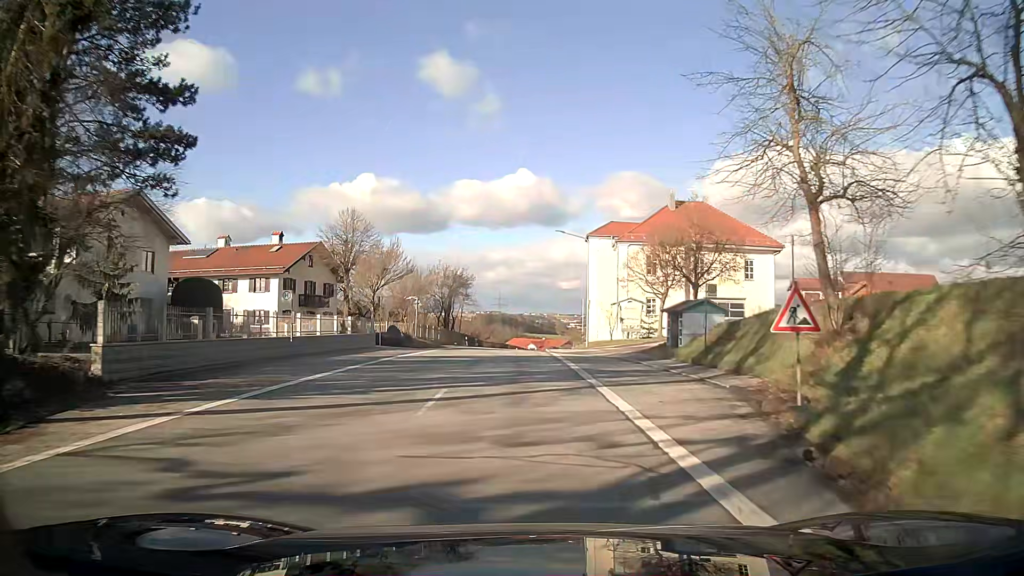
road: secondary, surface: asphalt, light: Day
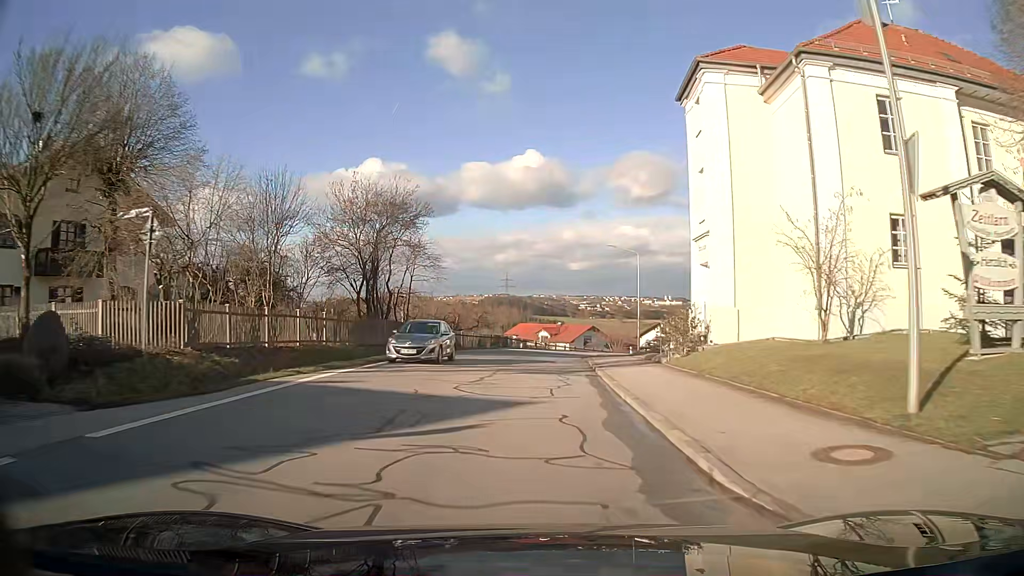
(-0.4, +38.0) m; 0°
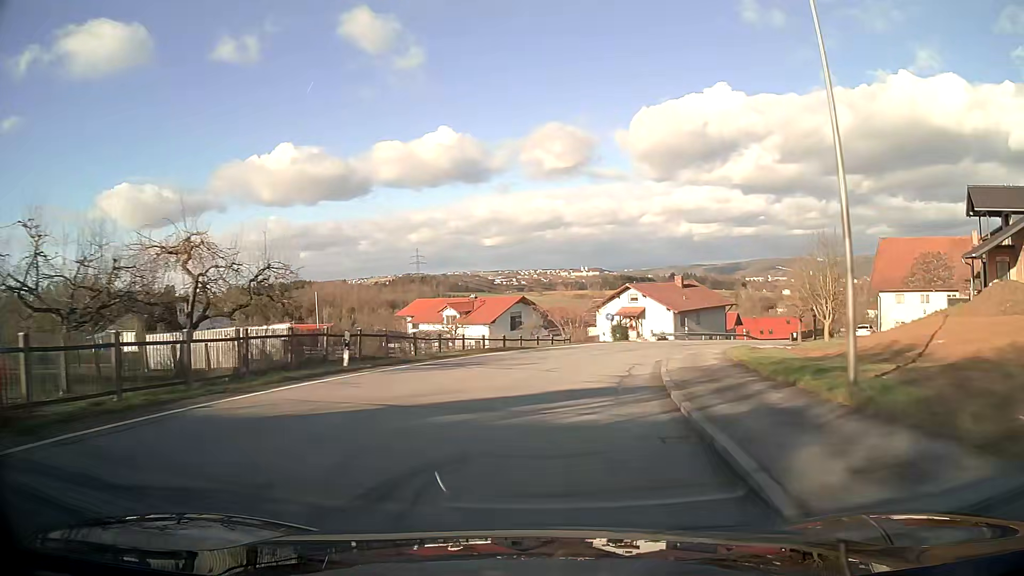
(+2.2, +38.7) m; +8°
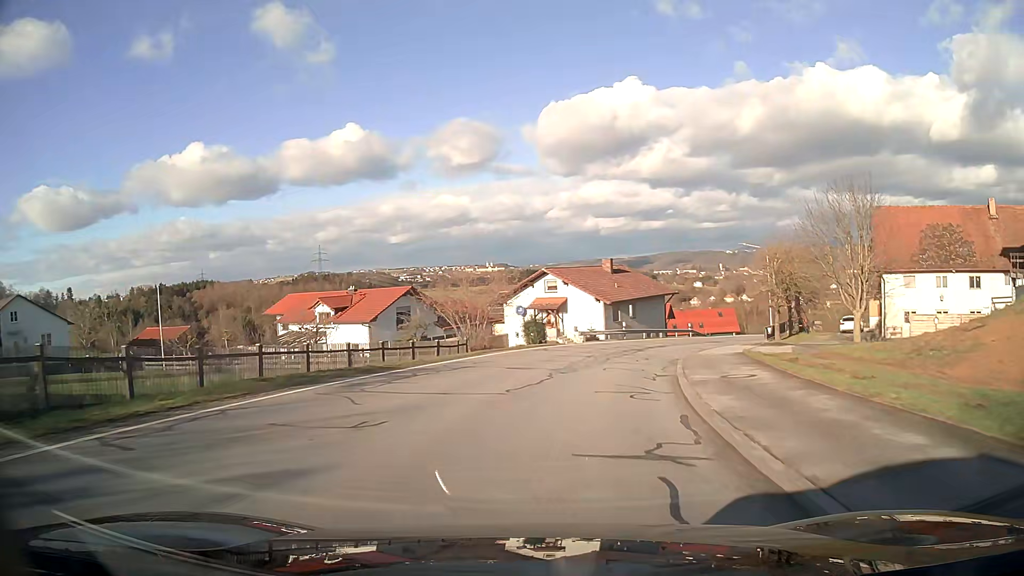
(+1.1, +15.6) m; +8°
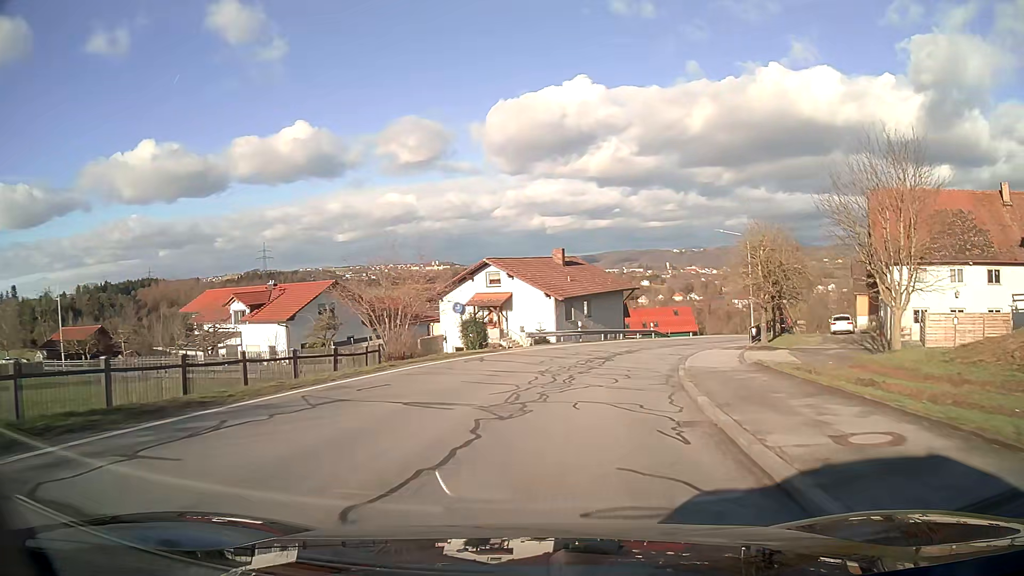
(+0.3, +7.8) m; +5°
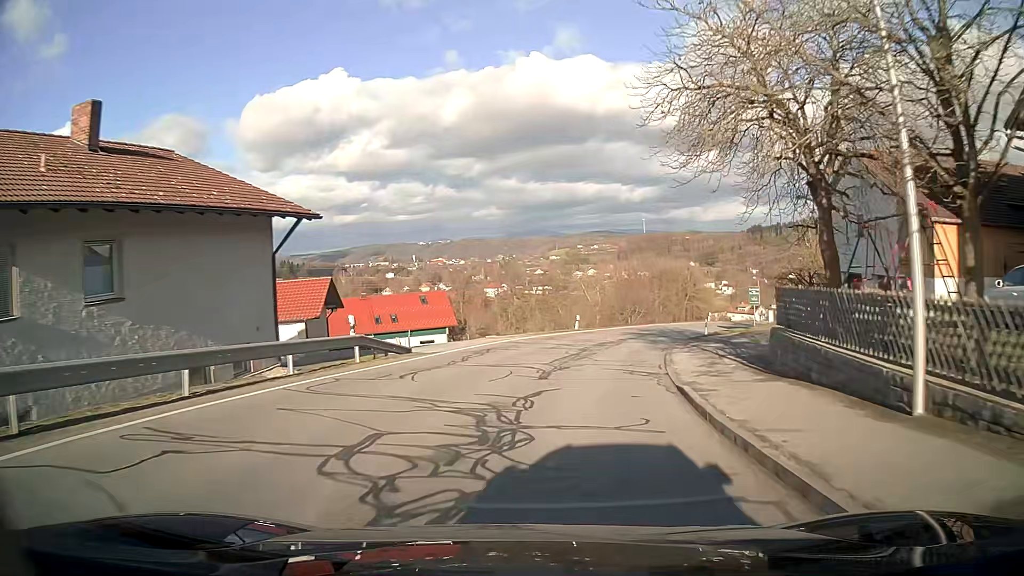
(+7.2, +37.6) m; +21°
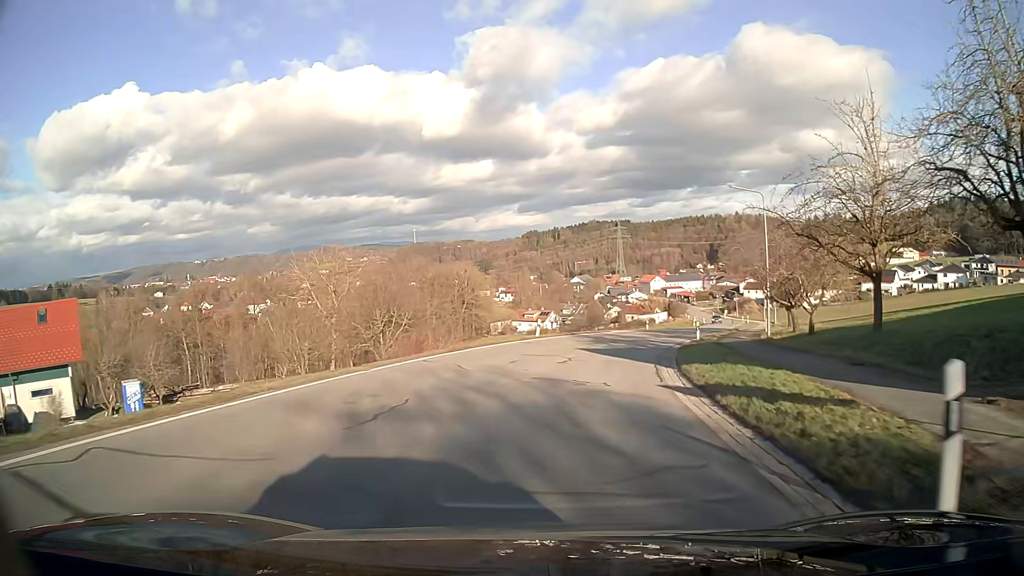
(+6.3, +37.4) m; +20°
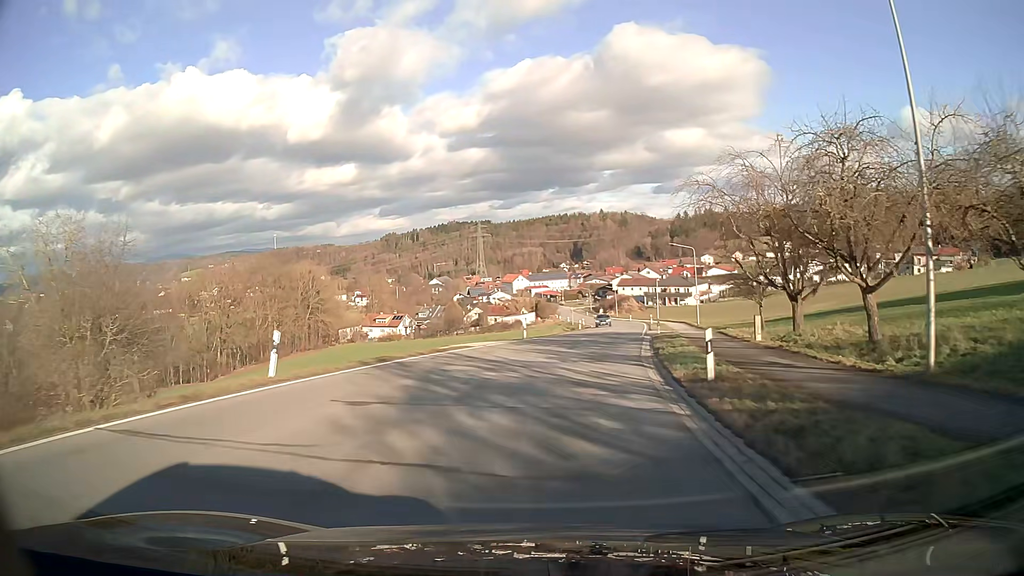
(+2.3, +22.6) m; +11°
(0, +10) (+1, +20) (+3, +30) (+4, +40) (+6, +50) (+7, +60) (+8, +69) (+9, +79) (+10, +89) (+10, +99) m
